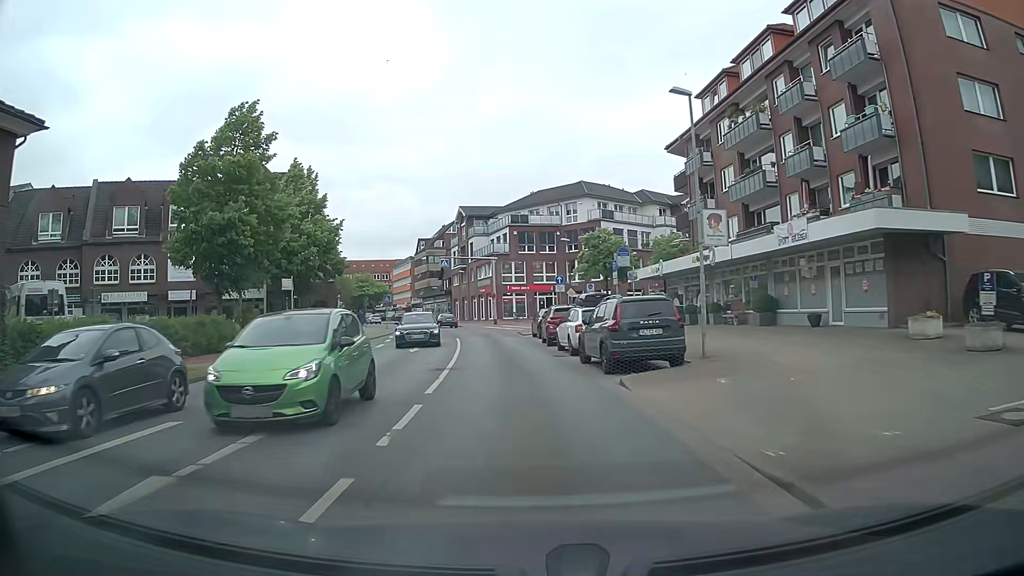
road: secondary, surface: asphalt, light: Day
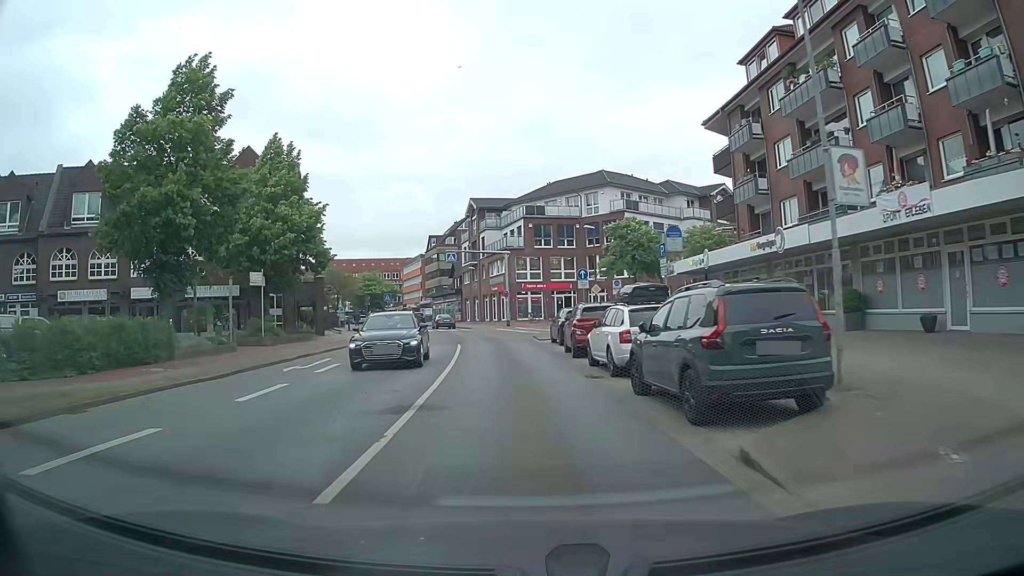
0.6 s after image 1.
(-0.2, +6.6) m; -2°
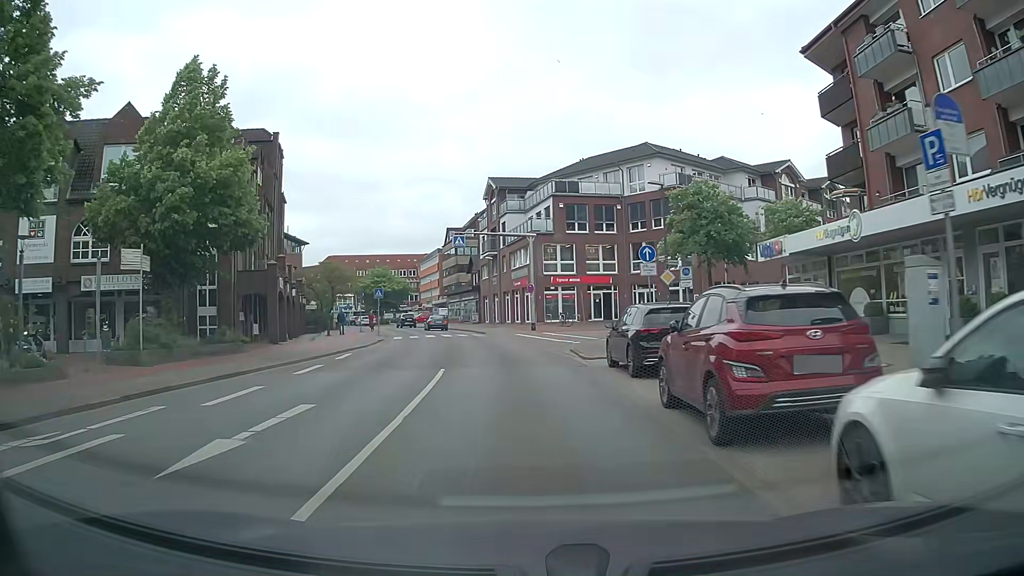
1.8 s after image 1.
(-0.4, +12.8) m; -3°
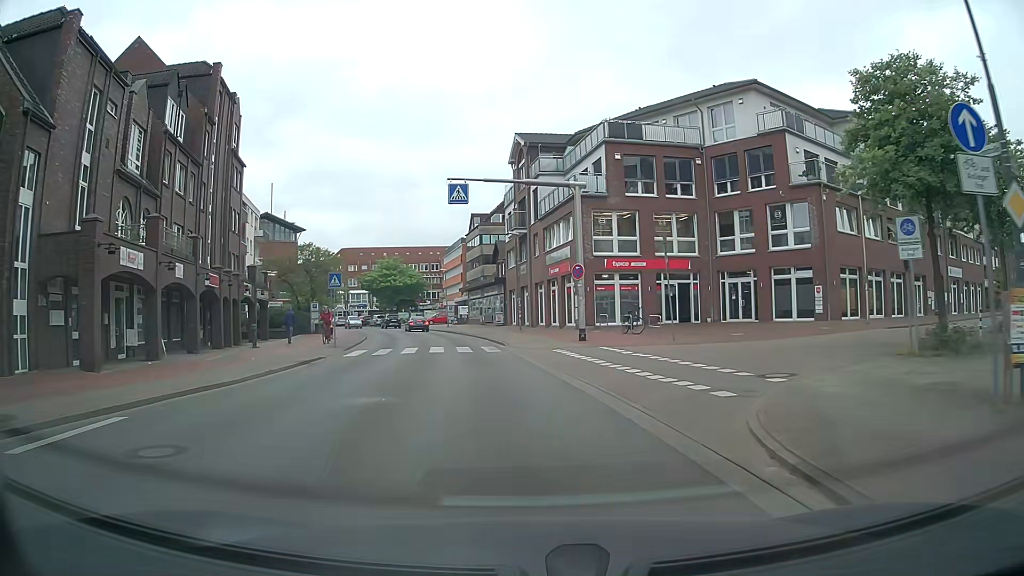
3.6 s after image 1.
(-0.3, +16.9) m; -2°
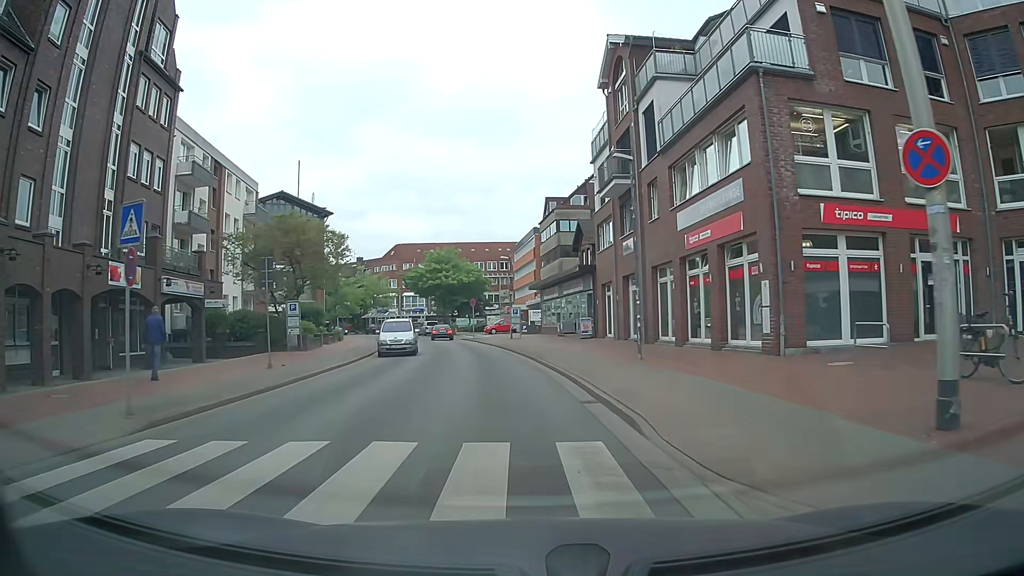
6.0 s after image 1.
(-1.4, +20.0) m; -7°
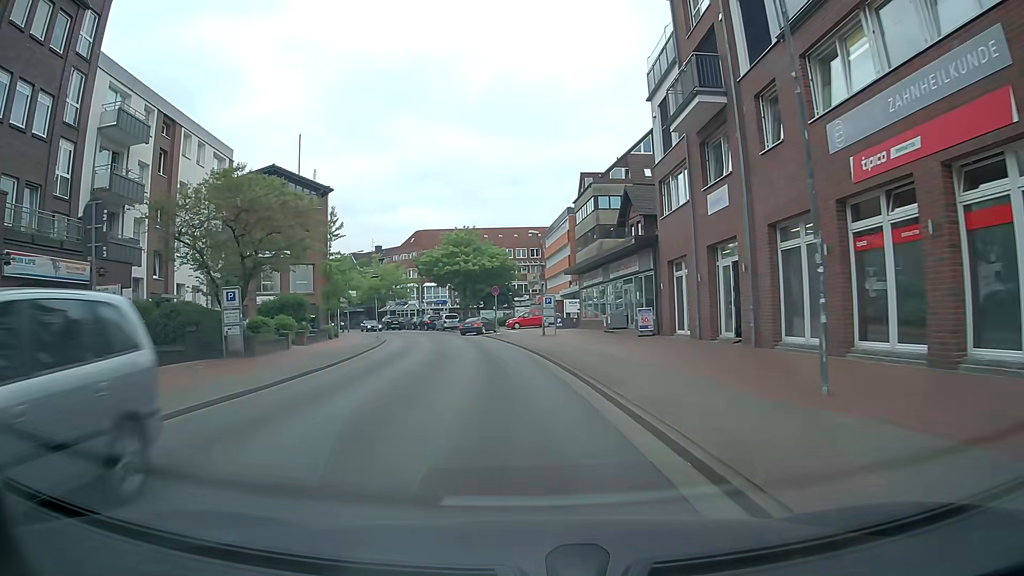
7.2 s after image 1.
(-0.2, +10.6) m; -3°
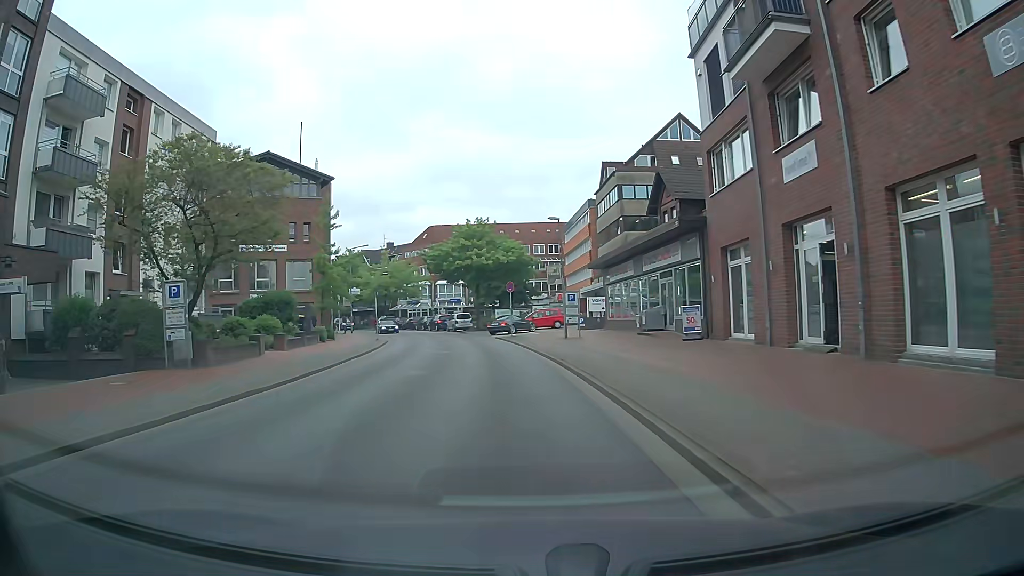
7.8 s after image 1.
(-0.1, +5.3) m; -1°
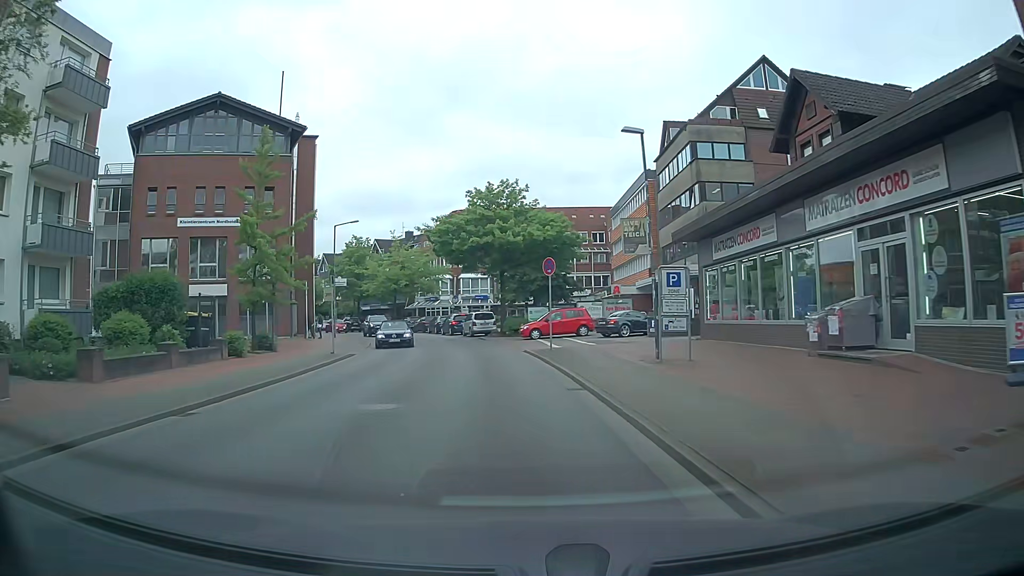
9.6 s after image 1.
(-0.4, +15.9) m; -1°
(0, +10) (-1, +20) (-3, +30) (-5, +40) (-8, +49) (-12, +58) (-16, +67) (-21, +76) (-27, +84) (-33, +92) m
